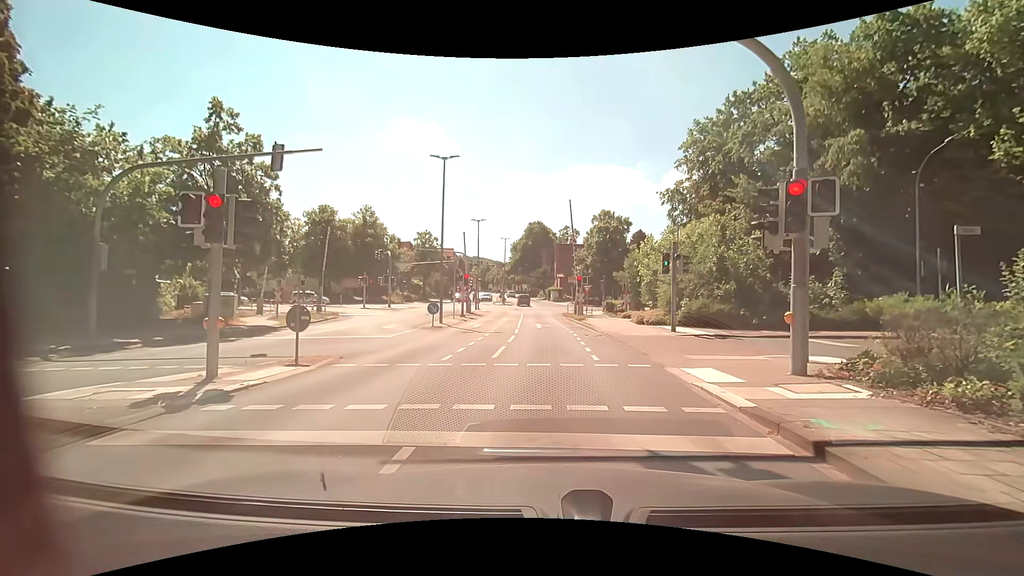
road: tertiary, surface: asphalt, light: Day
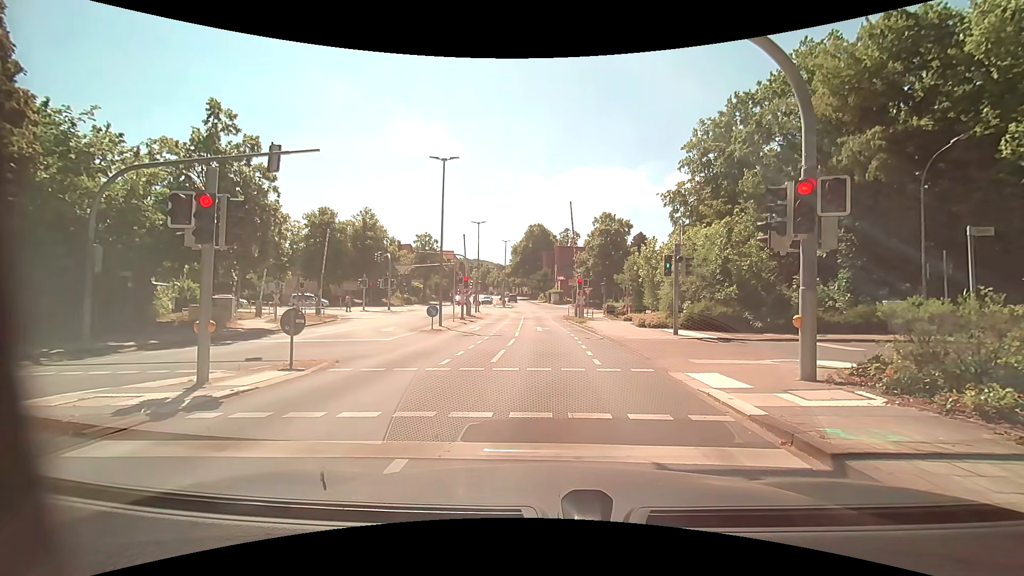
(0.0, +0.3) m; 0°
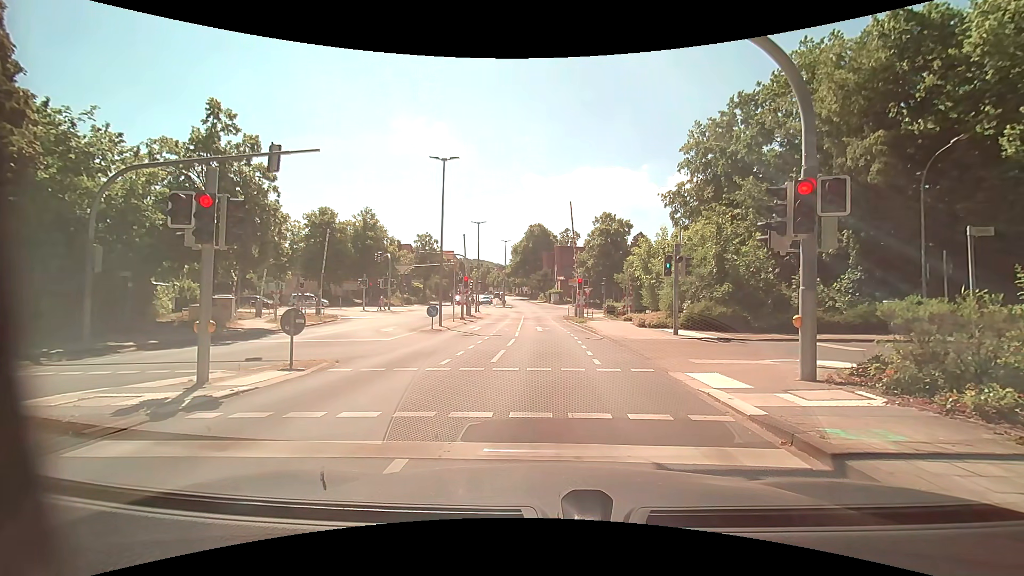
(0.0, 0.0) m; 0°
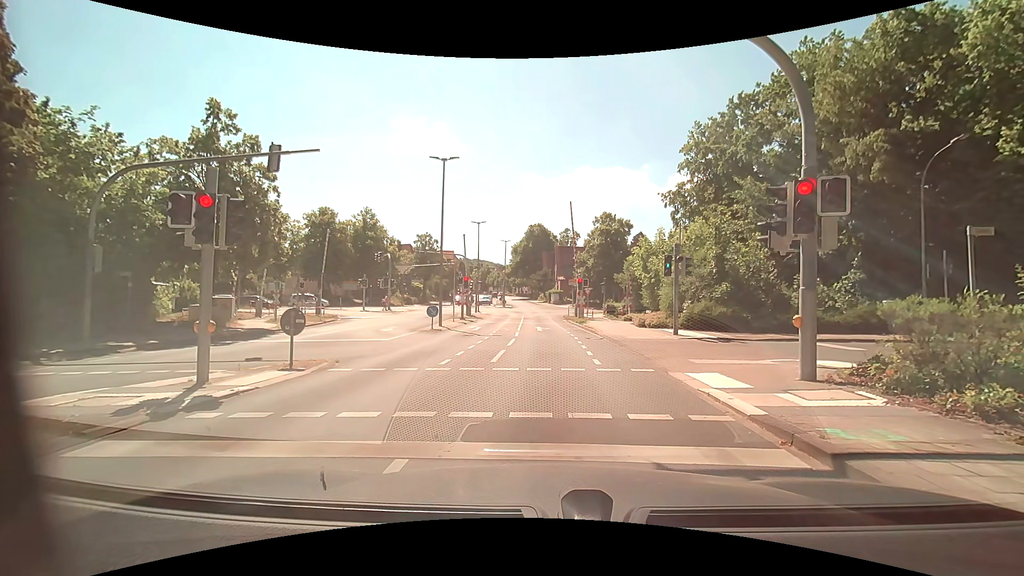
(0.0, 0.0) m; 0°
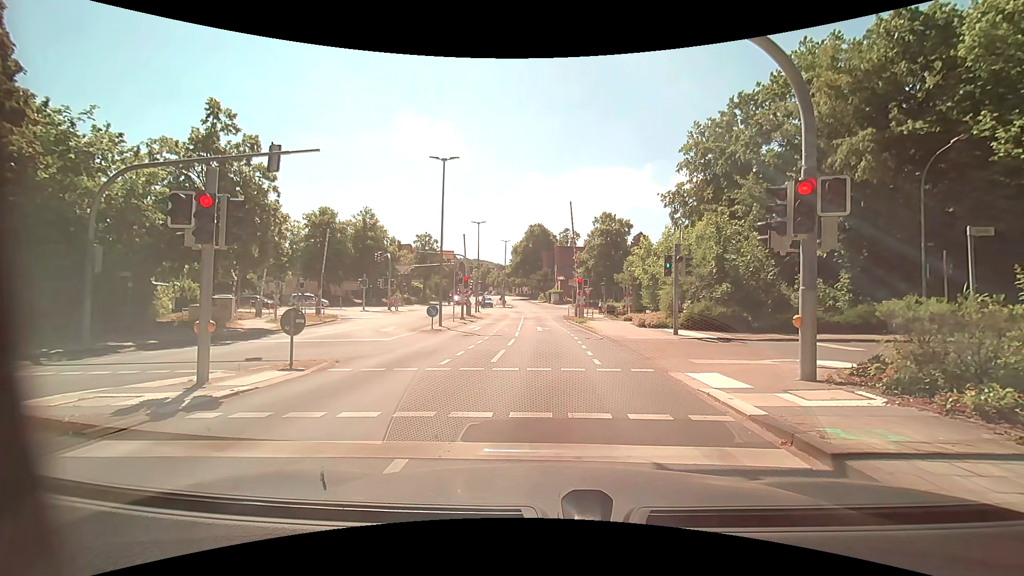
(0.0, 0.0) m; 0°
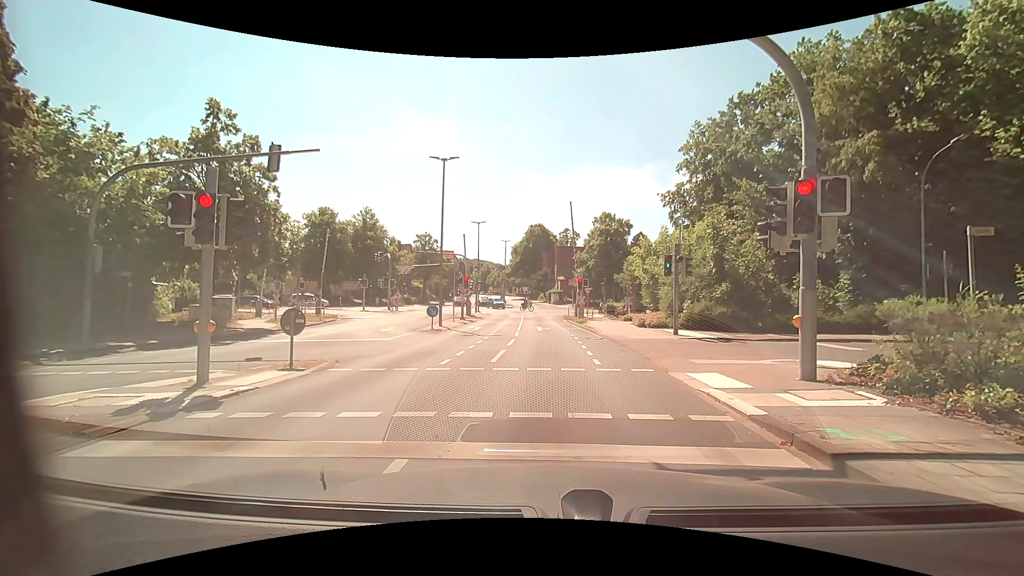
(0.0, 0.0) m; 0°
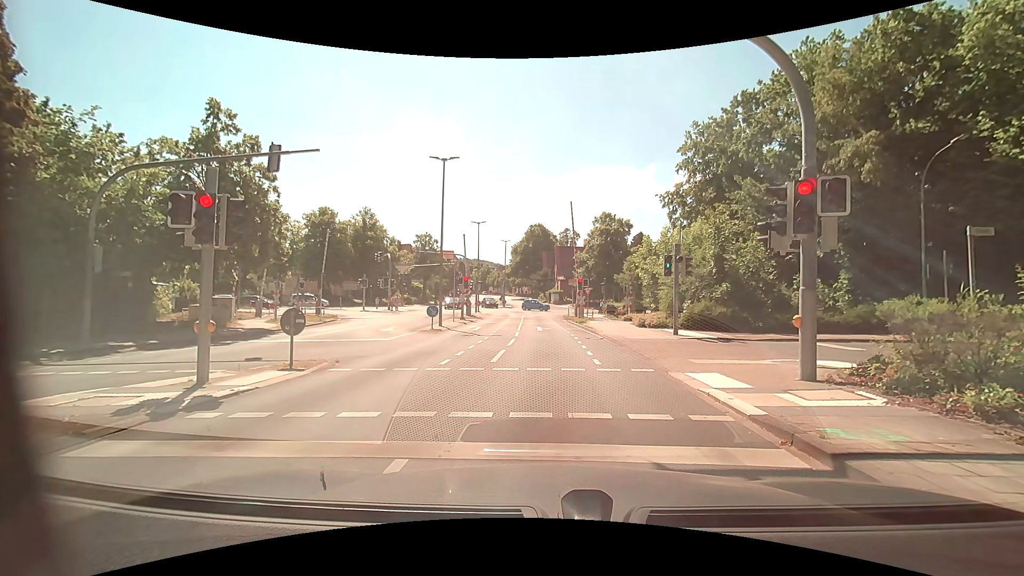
(0.0, 0.0) m; 0°
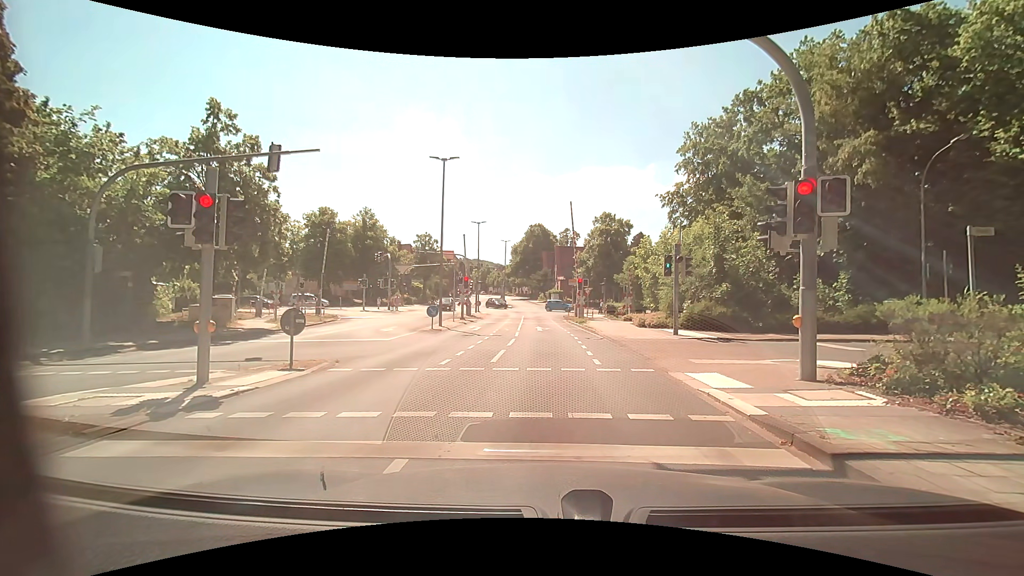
(0.0, 0.0) m; 0°
